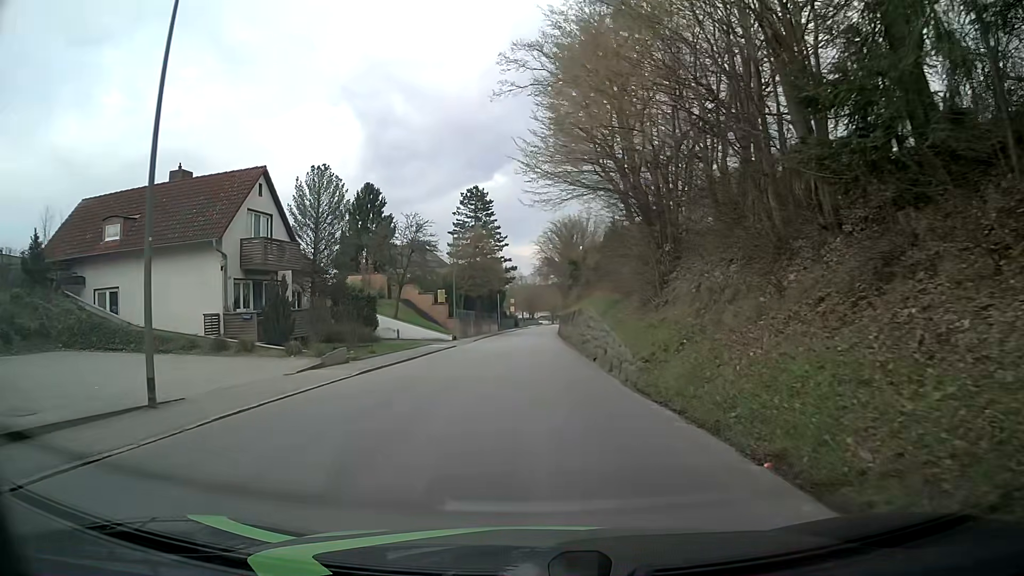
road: tertiary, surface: asphalt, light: Day
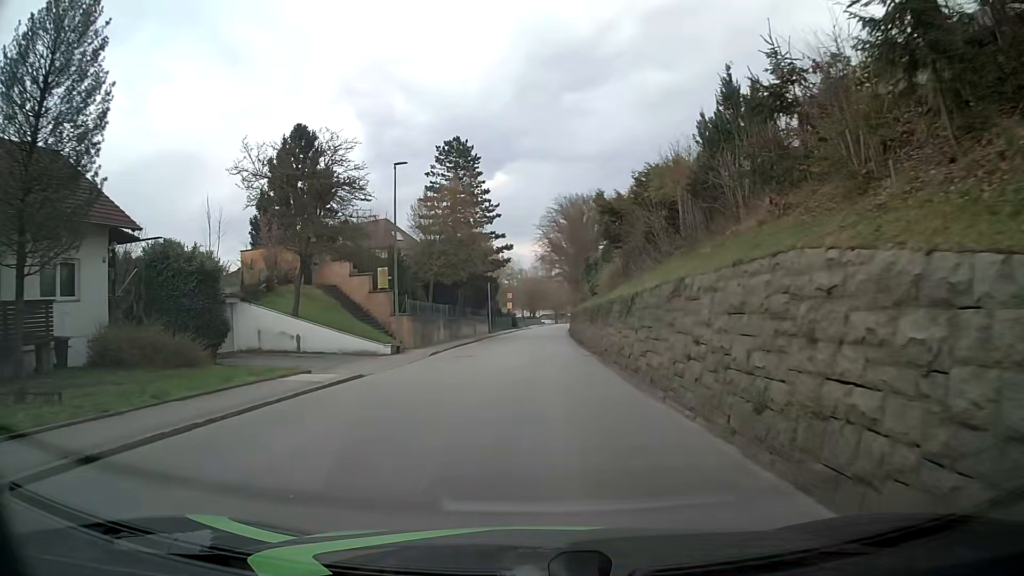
(-0.3, +22.4) m; 0°
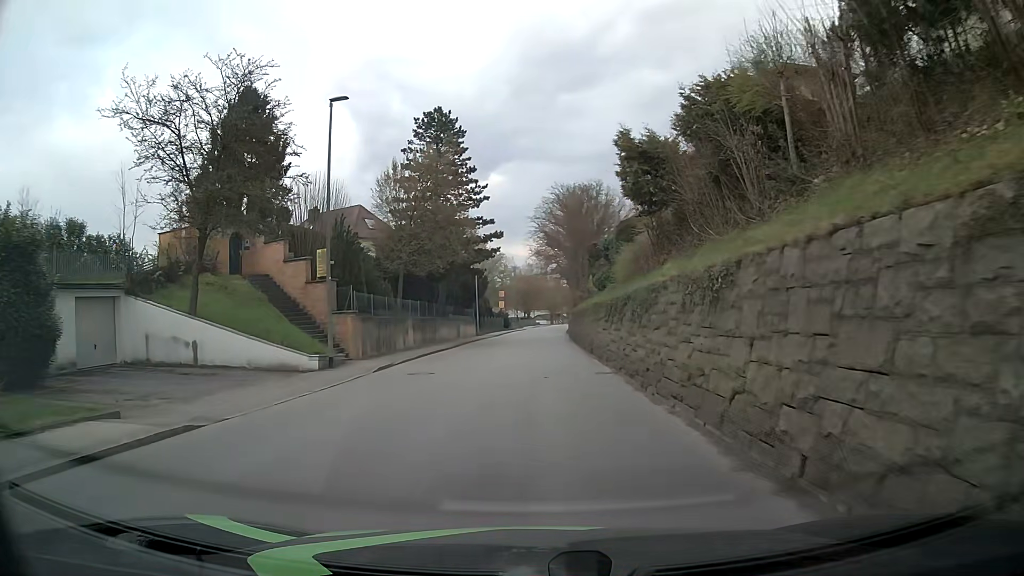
(-0.1, +8.9) m; 0°
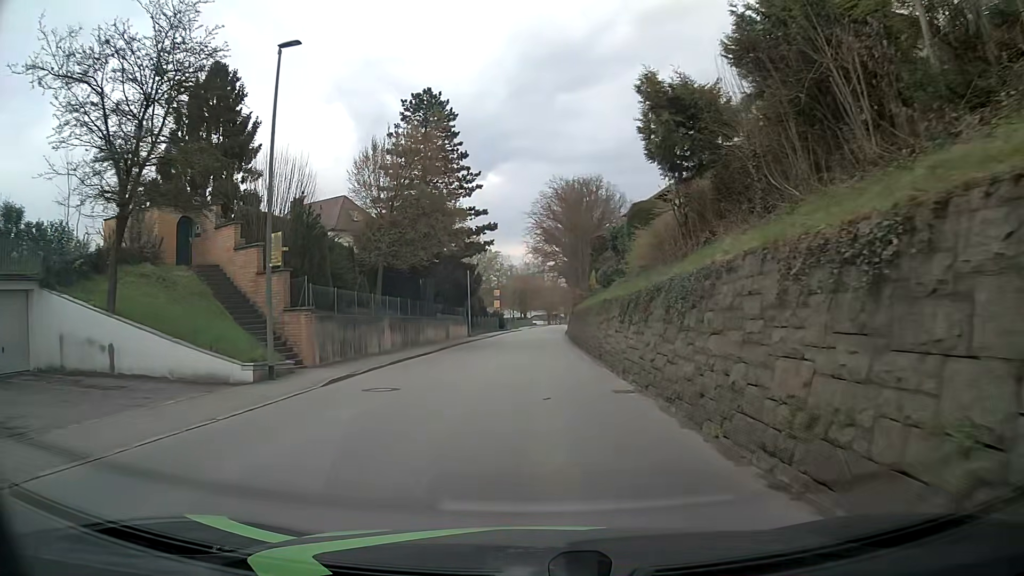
(0.0, +4.5) m; -1°
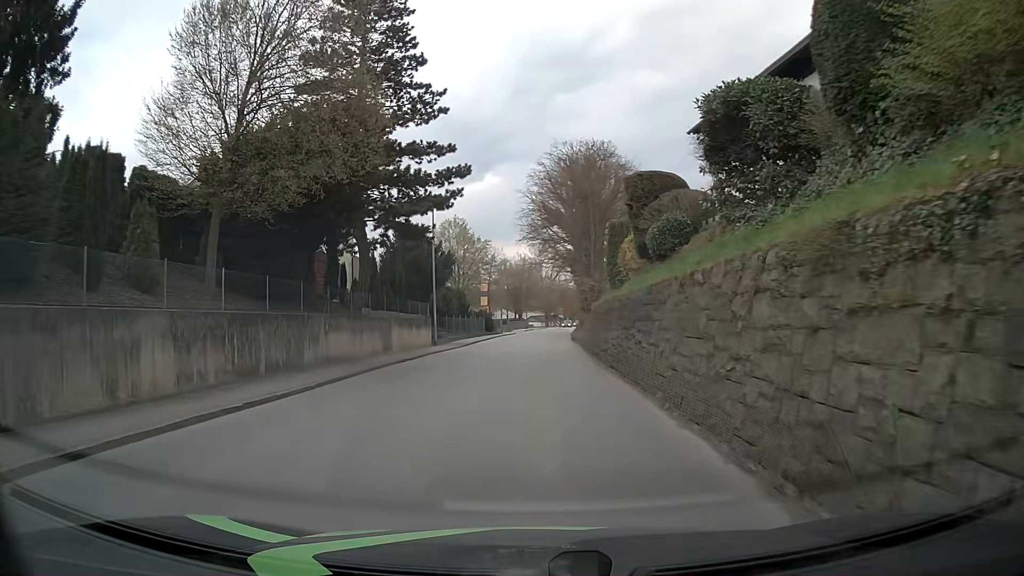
(+0.3, +17.8) m; +2°
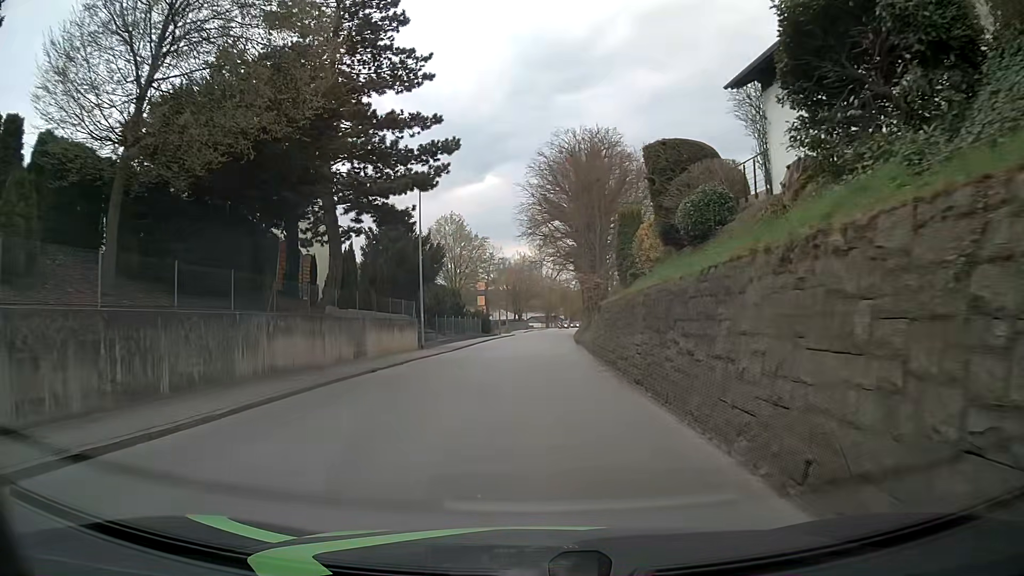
(0.0, +4.5) m; 0°
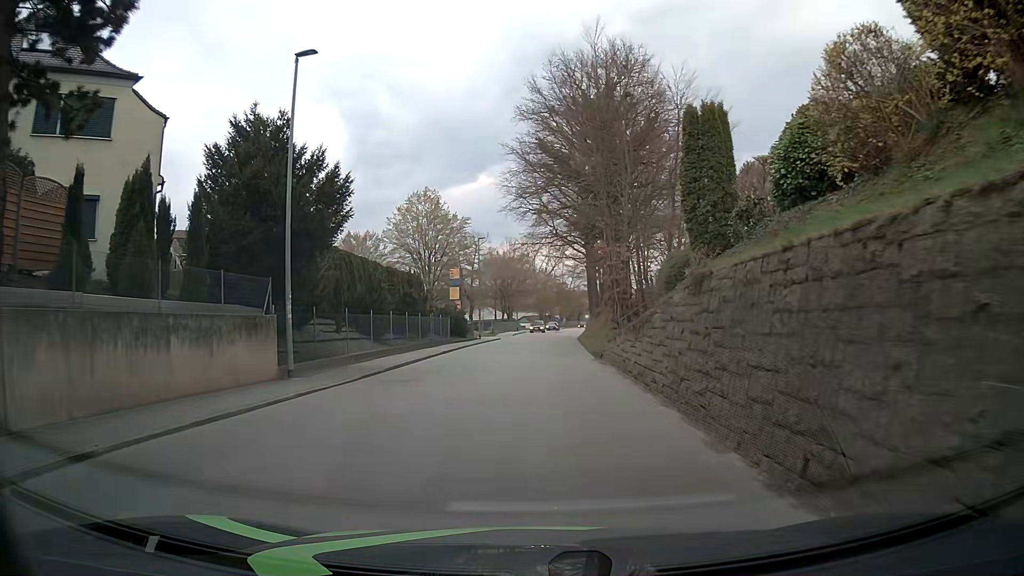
(-0.1, +17.8) m; +1°
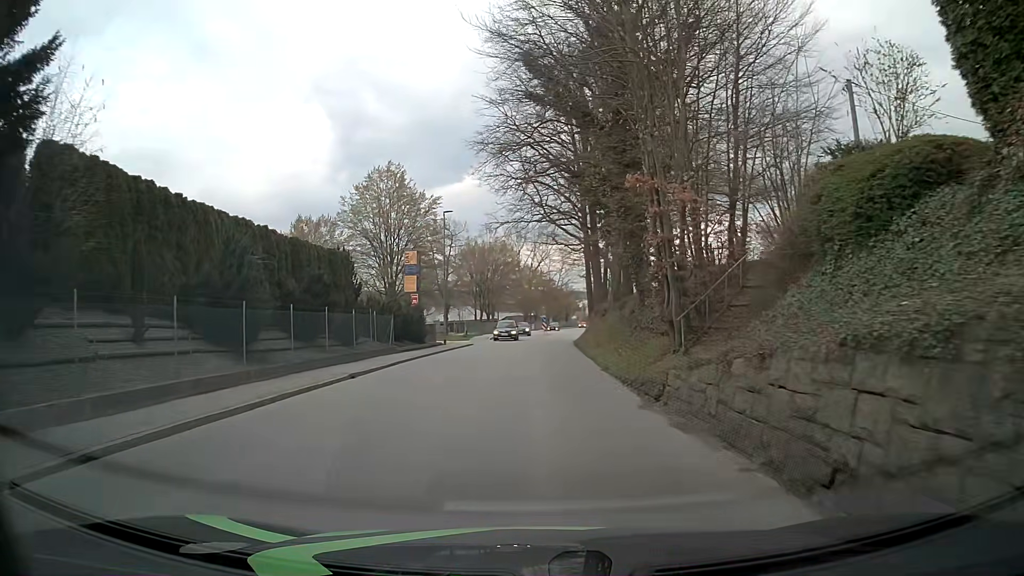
(0.0, +13.4) m; +1°
(0, +10) (0, +20) (0, +30) (0, +40) (+1, +50) (+1, +60) (+2, +70) (+3, +80) (+3, +90) (+4, +100) m
